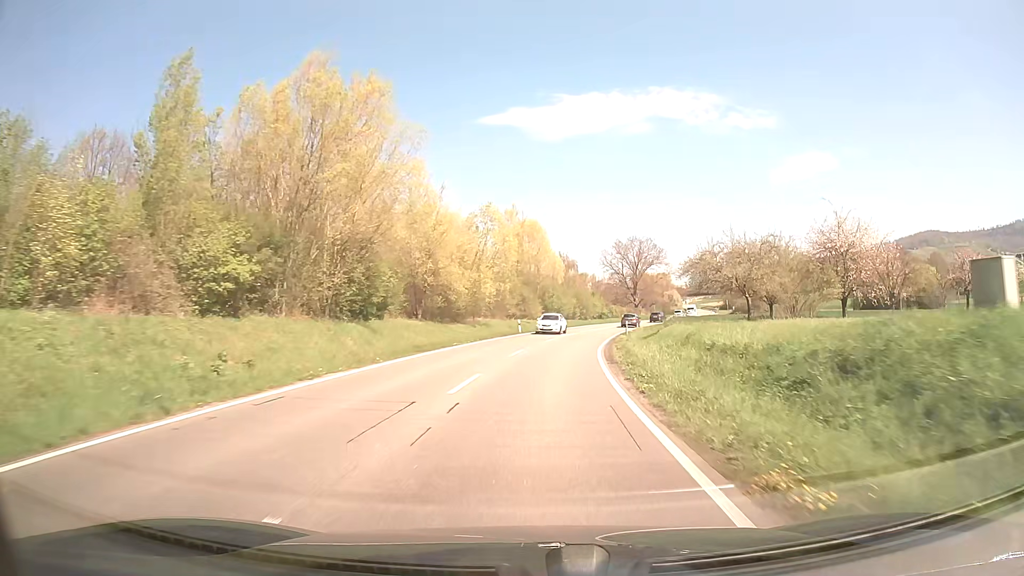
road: primary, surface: asphalt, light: Day
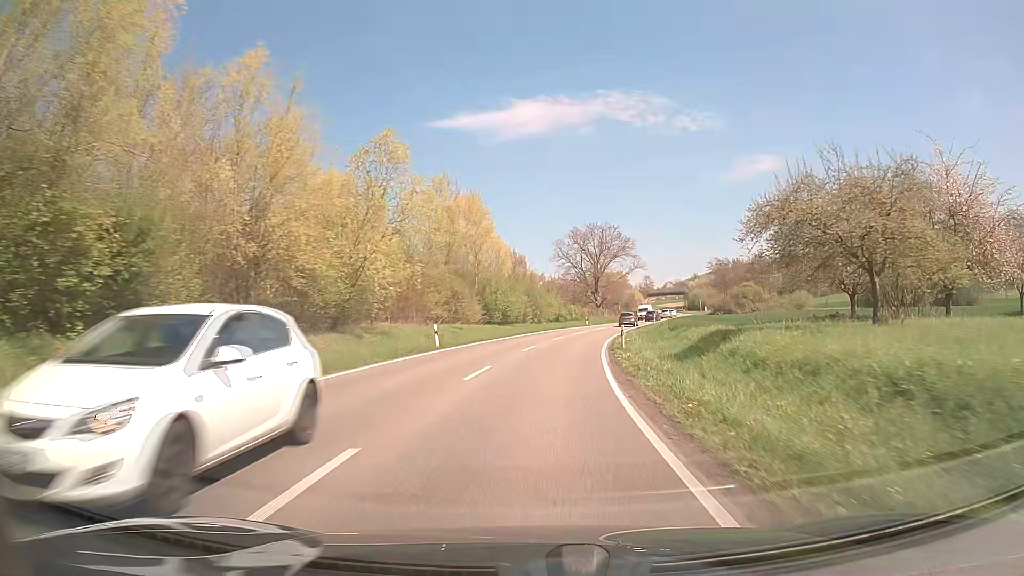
(+0.8, +21.3) m; +4°
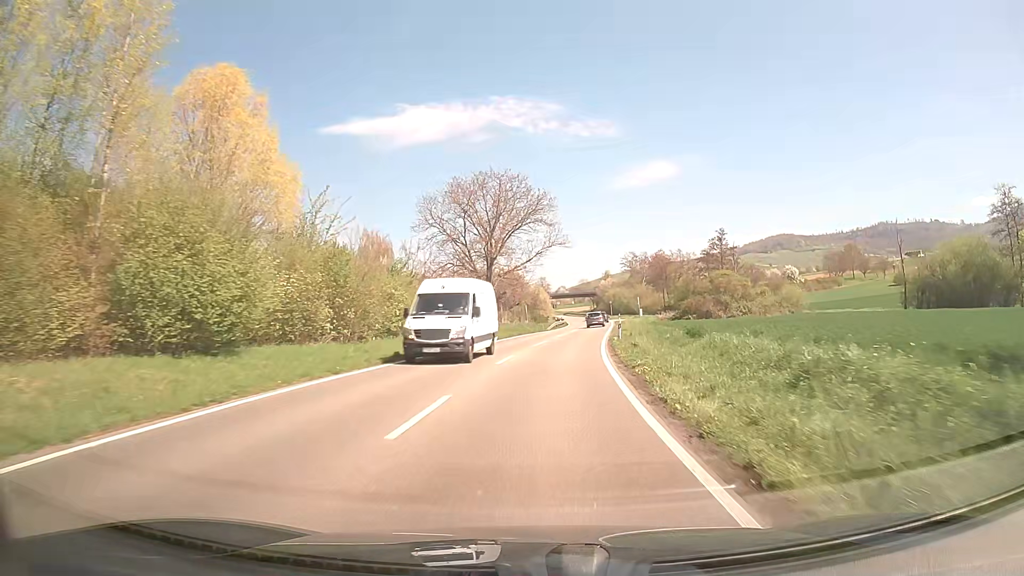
(+3.7, +42.7) m; +10°
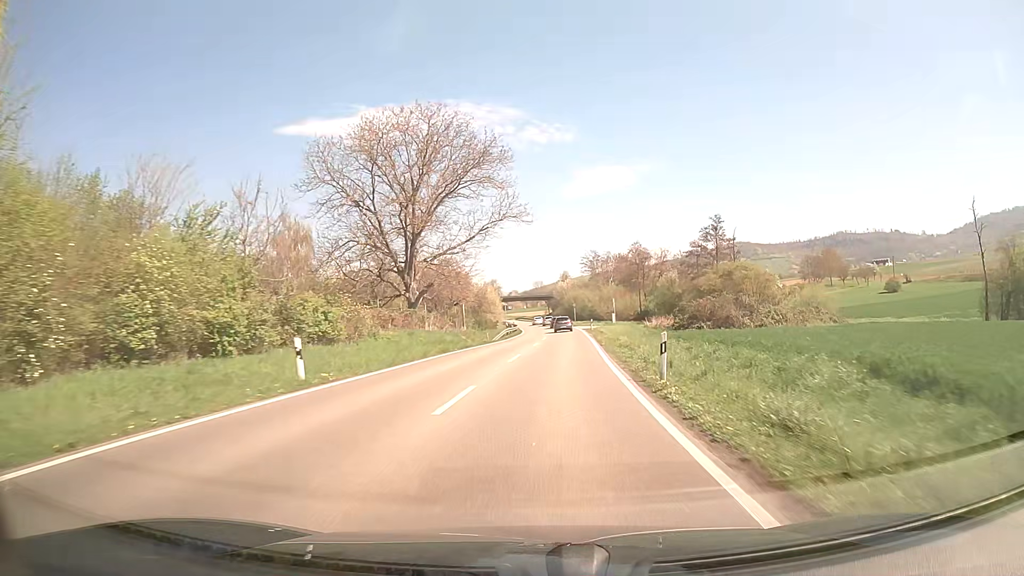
(+0.8, +21.6) m; +4°
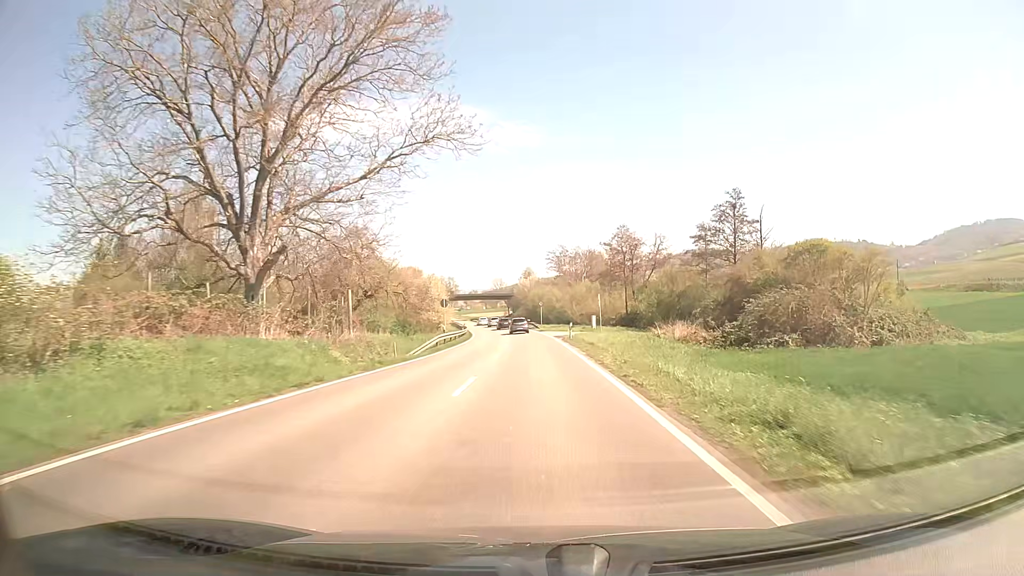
(+0.6, +21.6) m; +3°
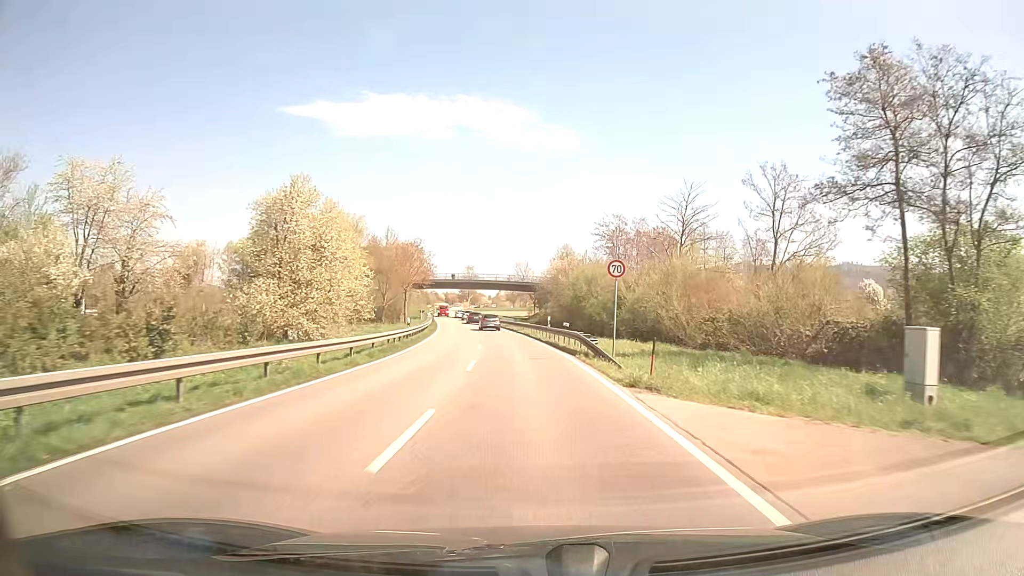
(-0.3, +54.1) m; -3°
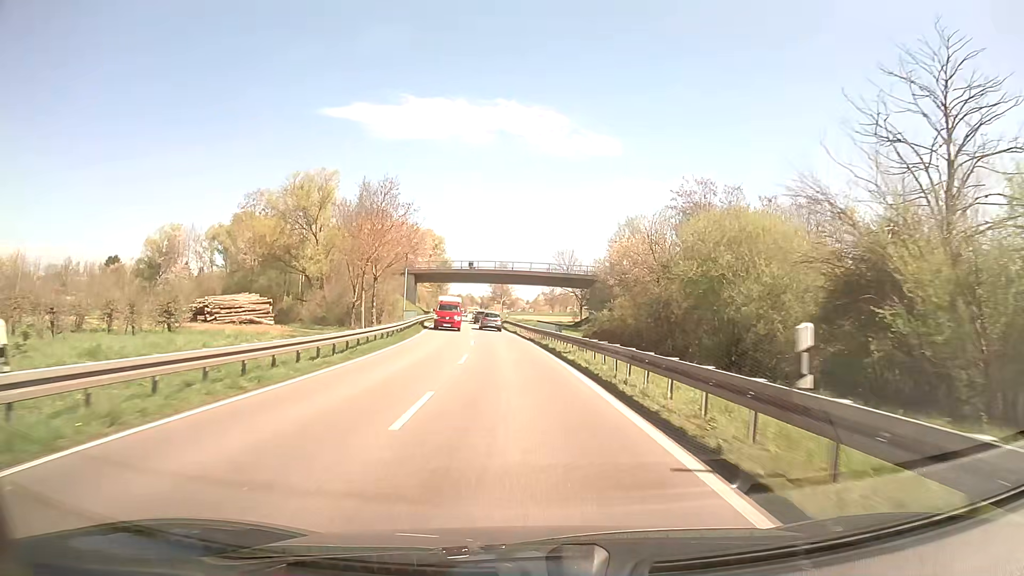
(-0.9, +32.4) m; -3°
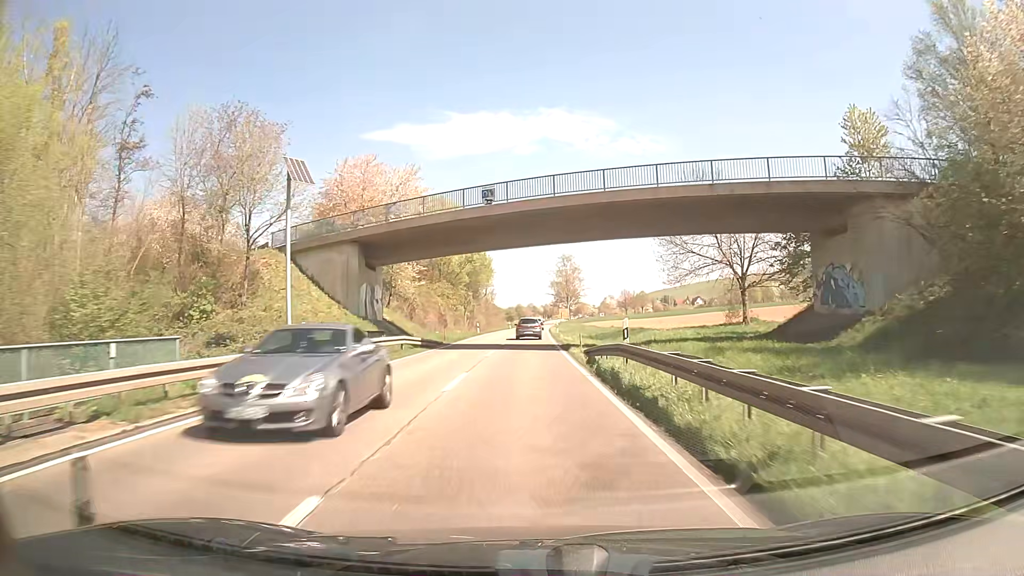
(-3.0, +53.8) m; -5°
(0, +10) (0, +20) (0, +30) (0, +40) (0, +50) (0, +60) (0, +70) (0, +80) (0, +90) (0, +100) m
